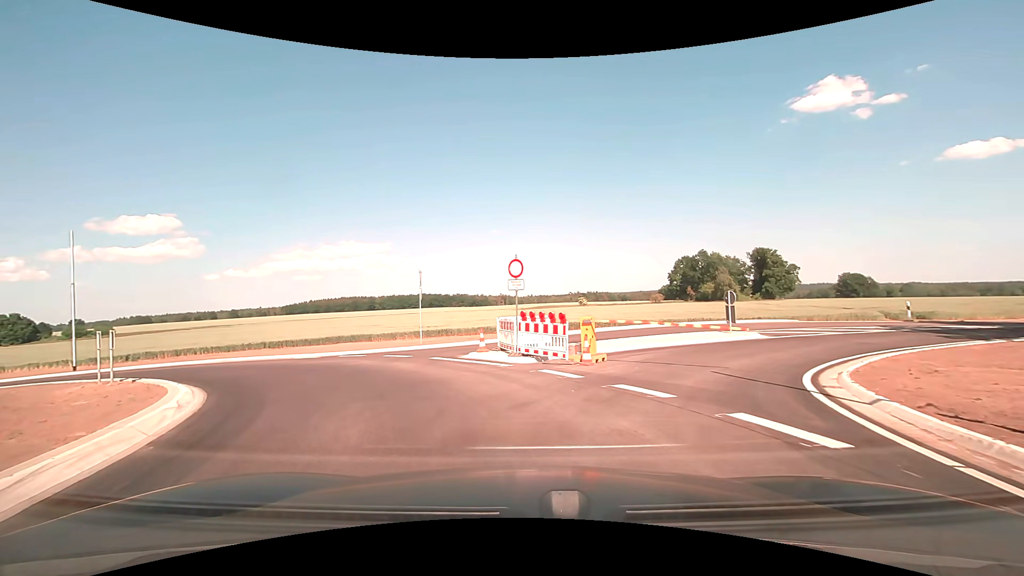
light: Day
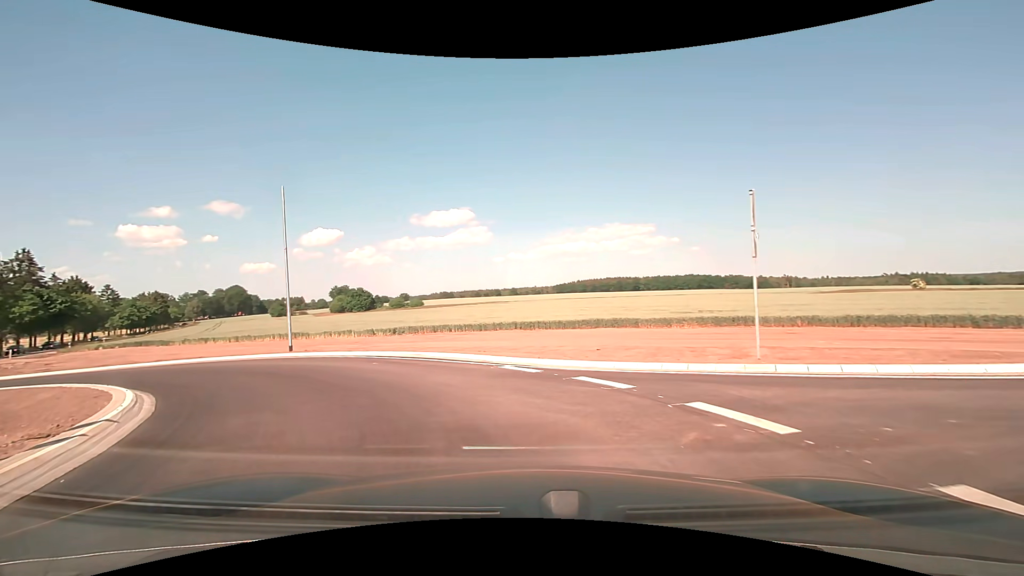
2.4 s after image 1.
(-3.0, +12.4) m; -30°
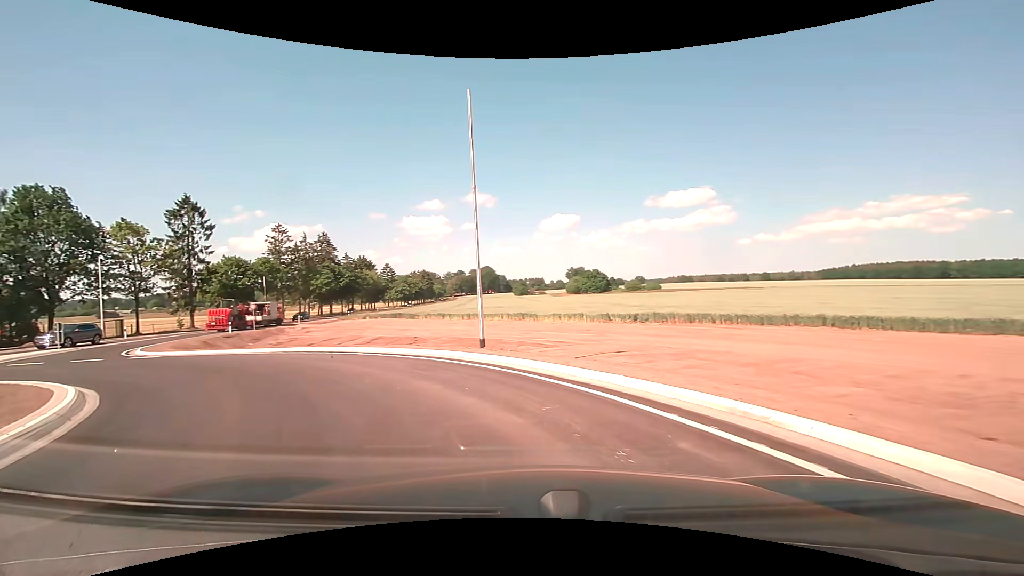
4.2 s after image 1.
(-2.4, +10.6) m; -26°
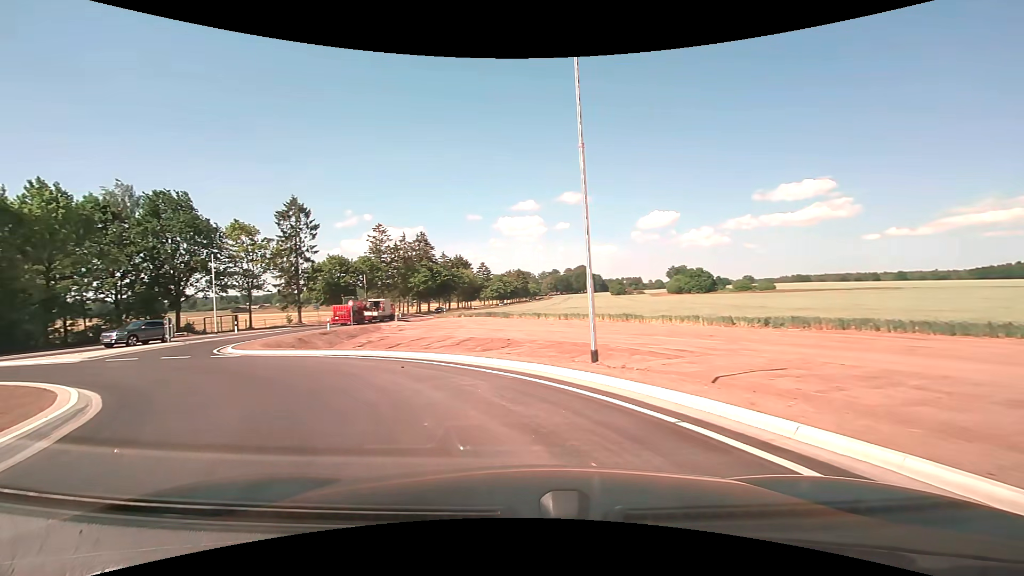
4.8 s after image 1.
(-0.4, +3.8) m; -11°
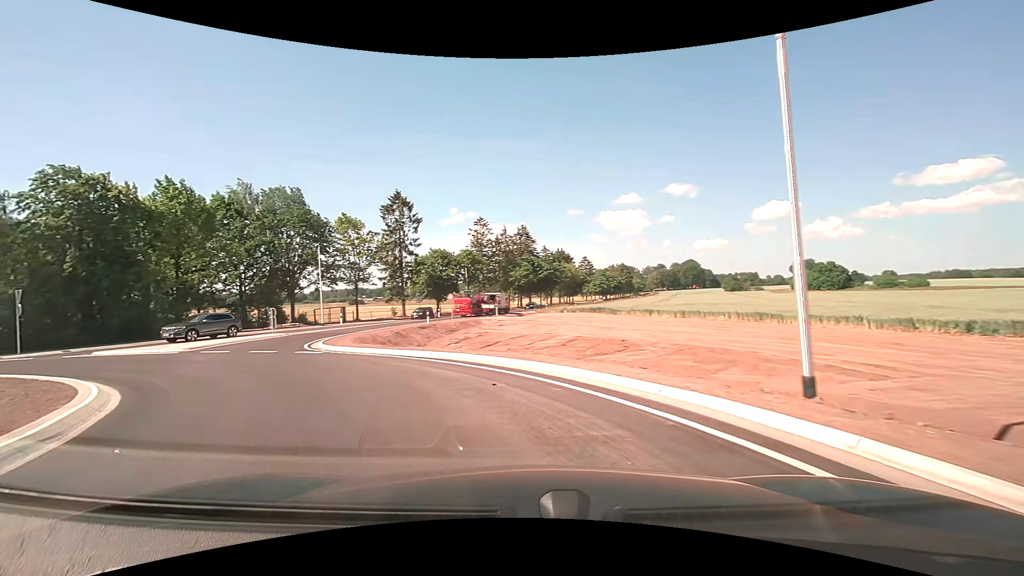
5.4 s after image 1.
(-0.4, +3.9) m; -12°
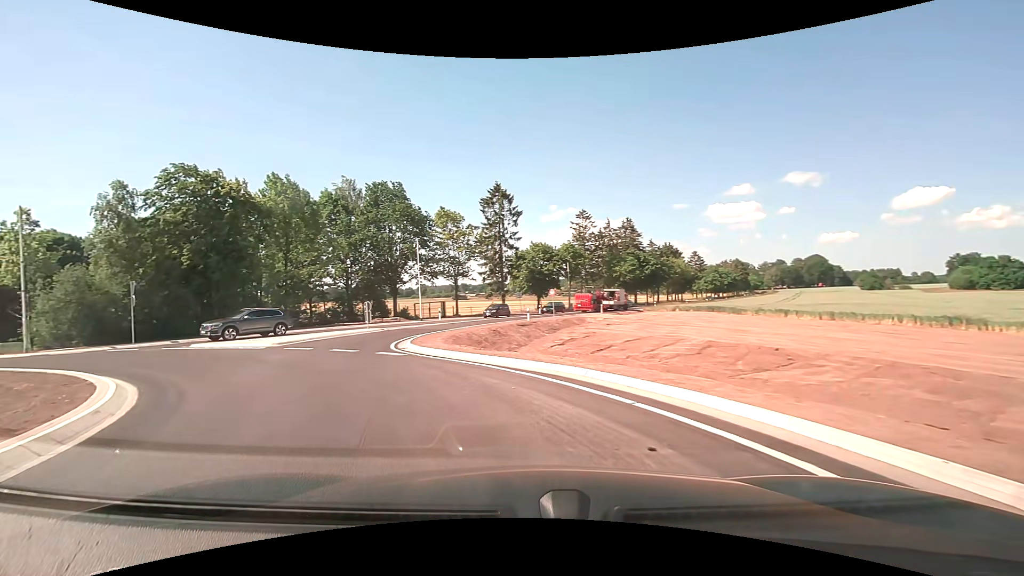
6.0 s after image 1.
(-0.4, +3.9) m; -11°
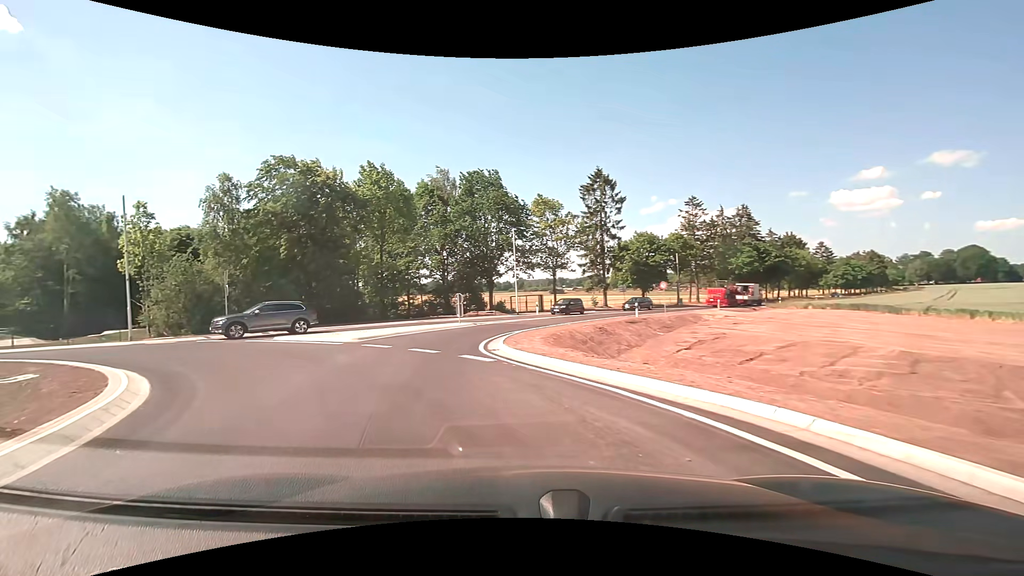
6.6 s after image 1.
(-0.4, +3.9) m; -11°
